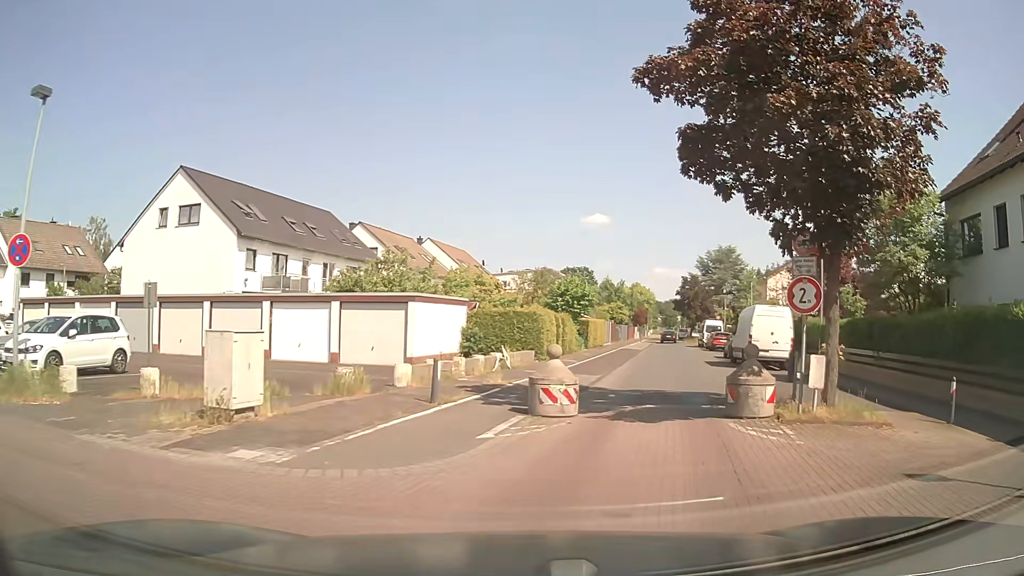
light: Day
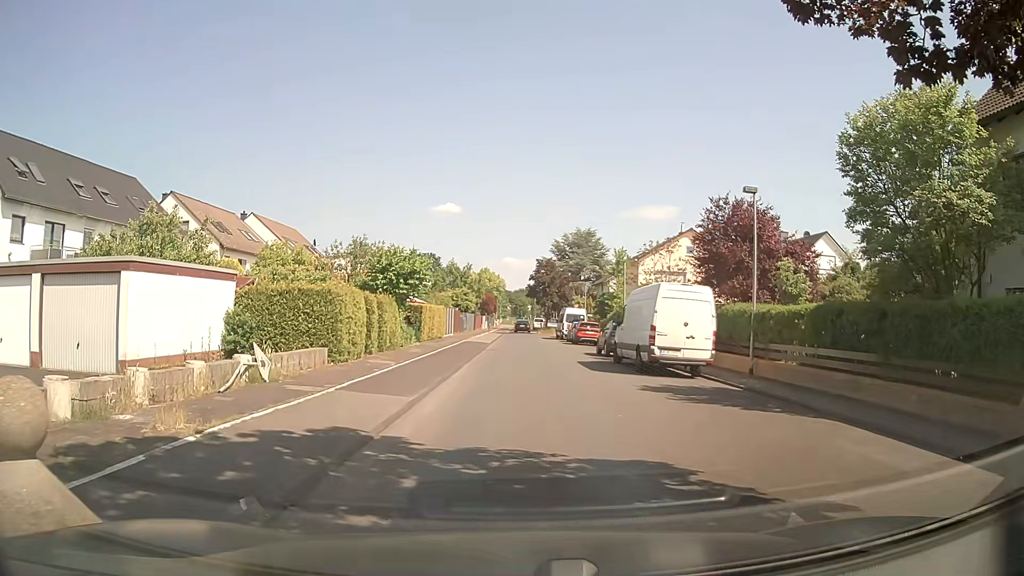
(+1.3, +8.7) m; +12°
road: residential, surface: asphalt
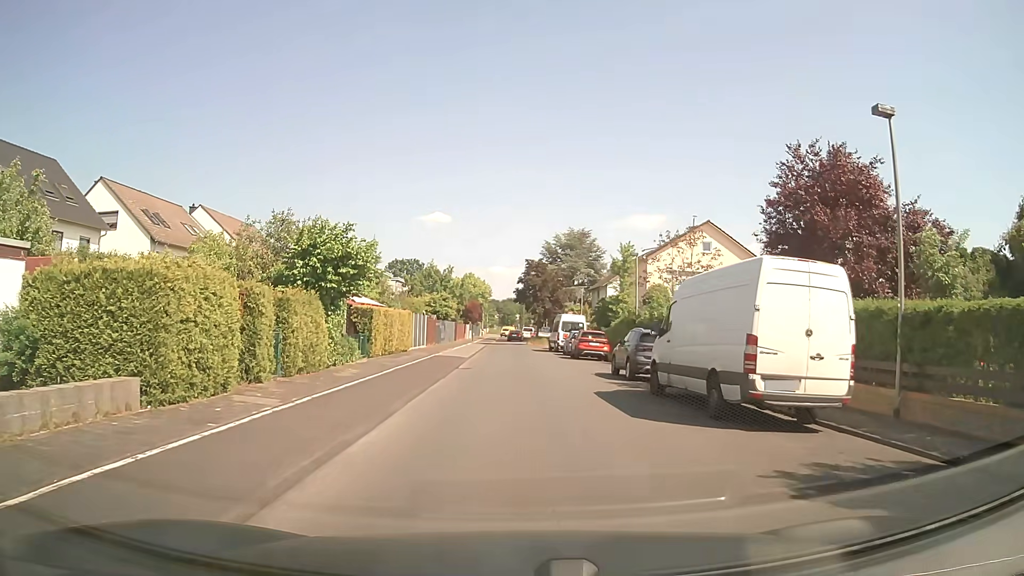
(+0.3, +9.5) m; +2°
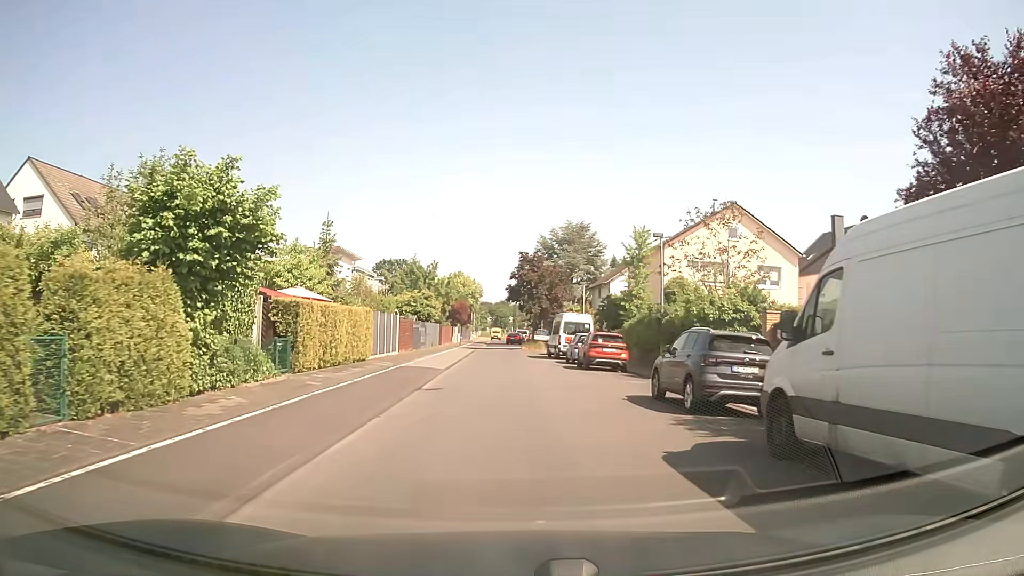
(+0.1, +8.5) m; +1°
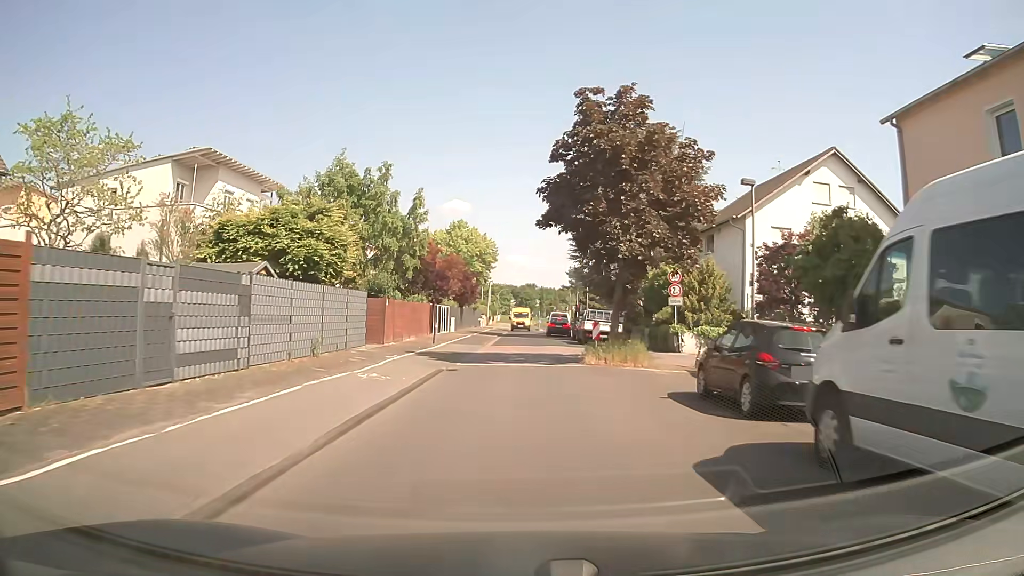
(-0.6, +36.8) m; -2°
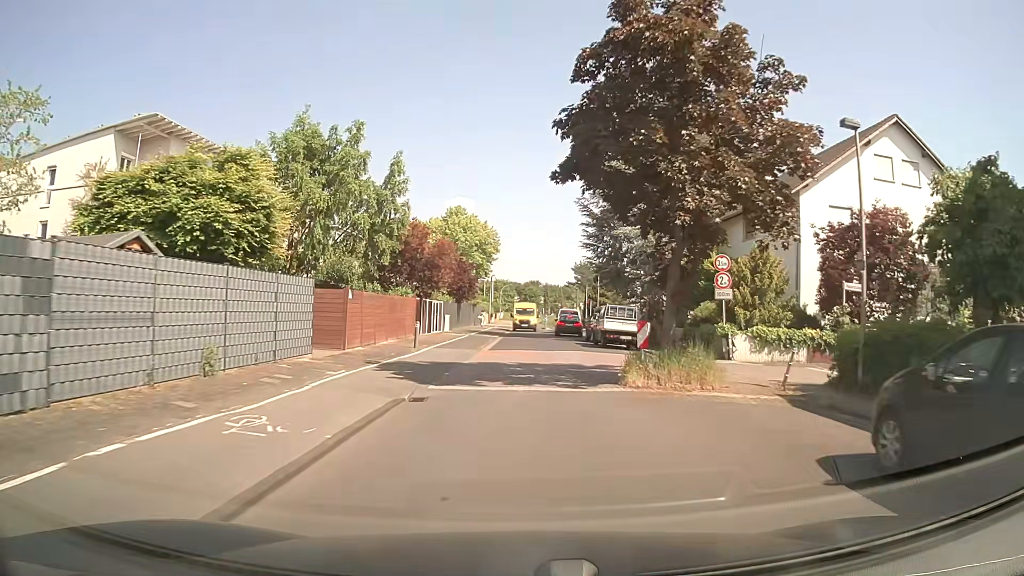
(0.0, +6.3) m; -1°
